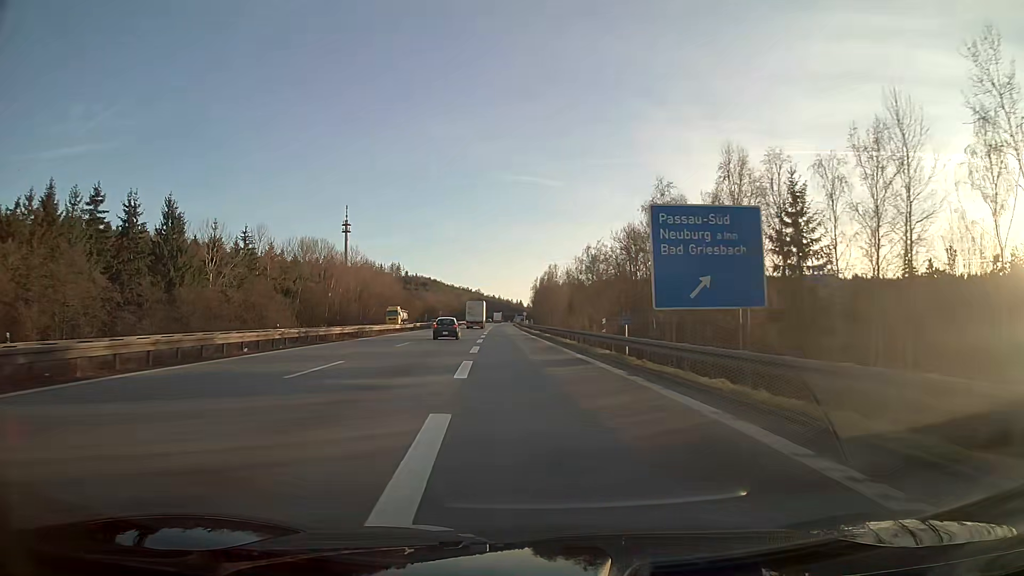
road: motorway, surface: asphalt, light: Day
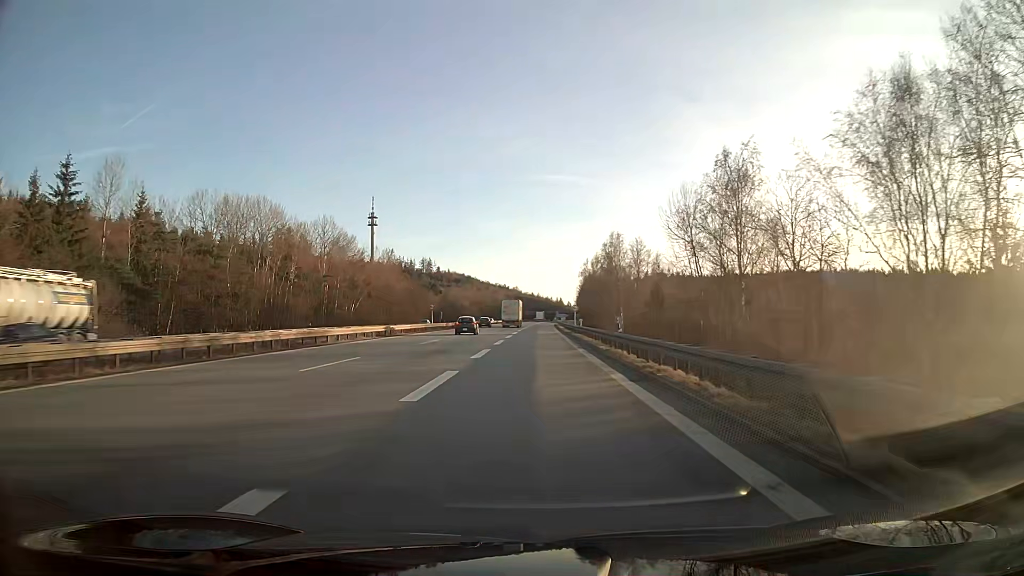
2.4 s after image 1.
(-1.7, +52.0) m; -3°
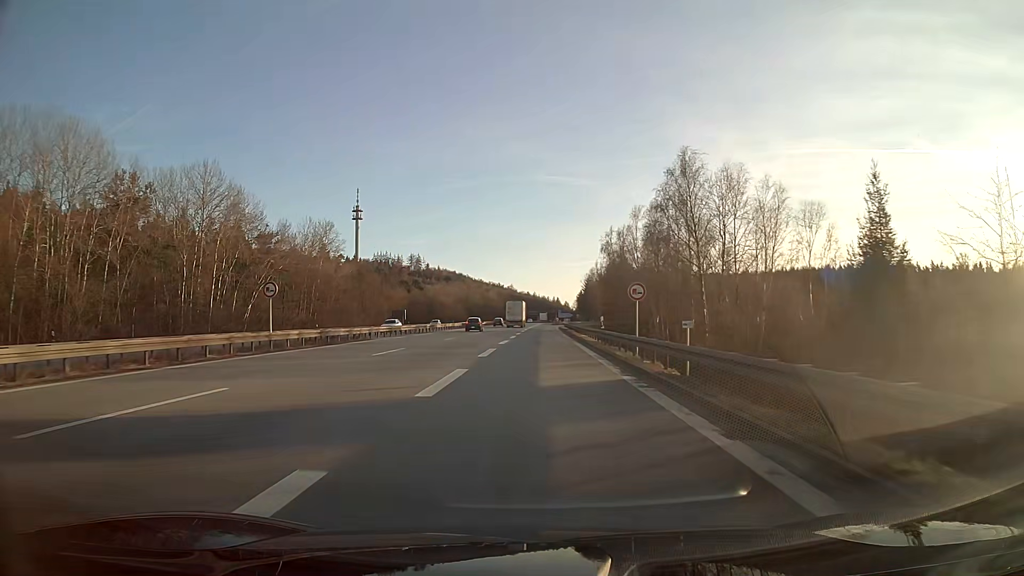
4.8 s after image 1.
(+0.1, +46.6) m; 0°
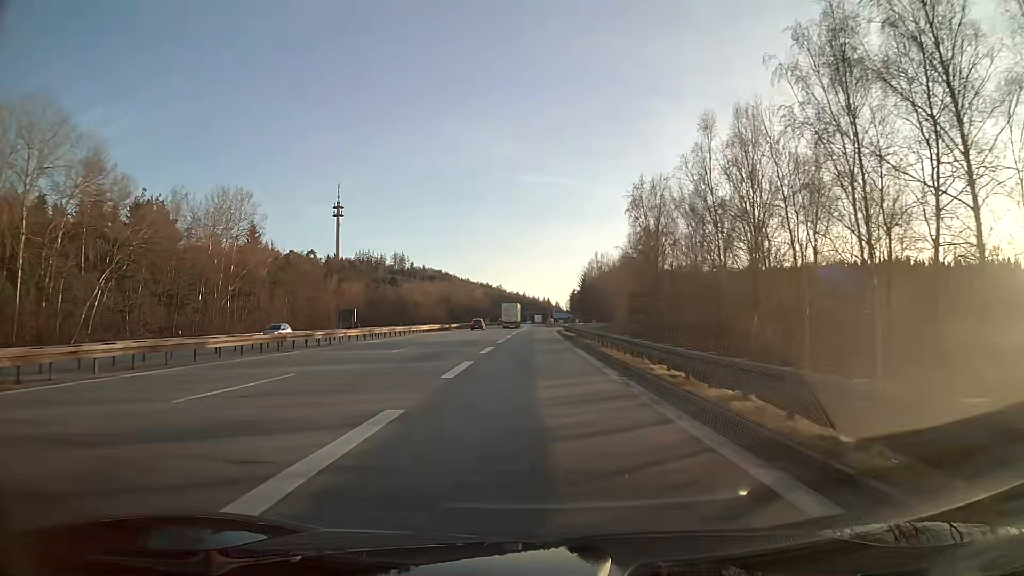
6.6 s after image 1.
(+0.2, +31.4) m; +1°
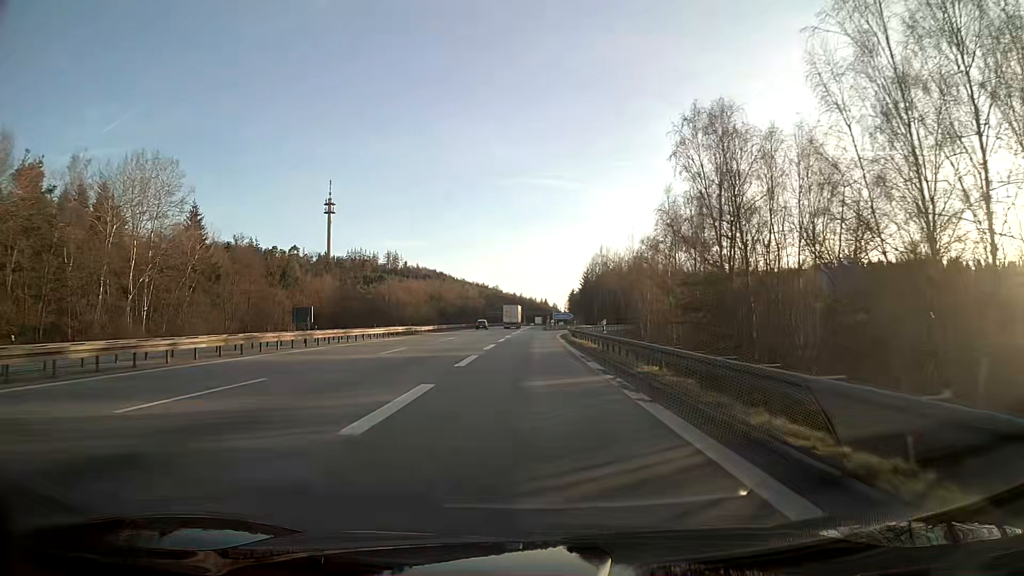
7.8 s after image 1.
(0.0, +19.6) m; 0°
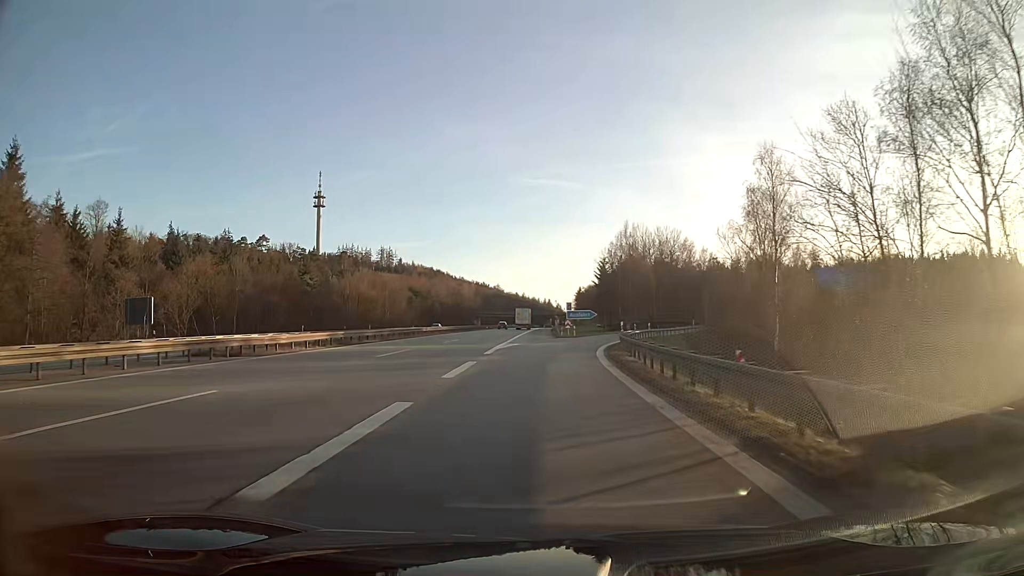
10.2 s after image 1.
(-0.1, +39.0) m; 0°
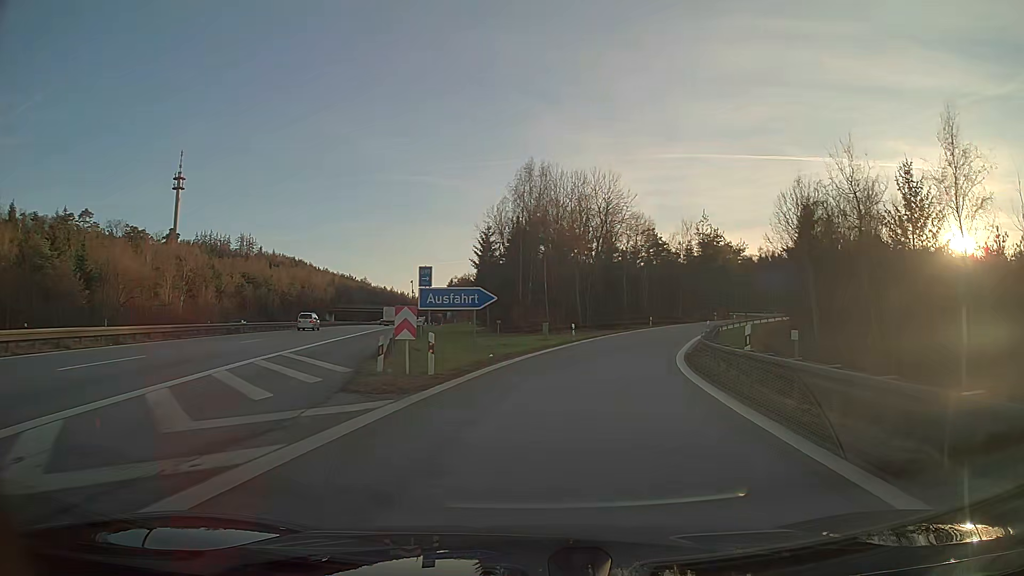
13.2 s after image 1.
(+3.6, +47.2) m; +12°
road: motorway_link
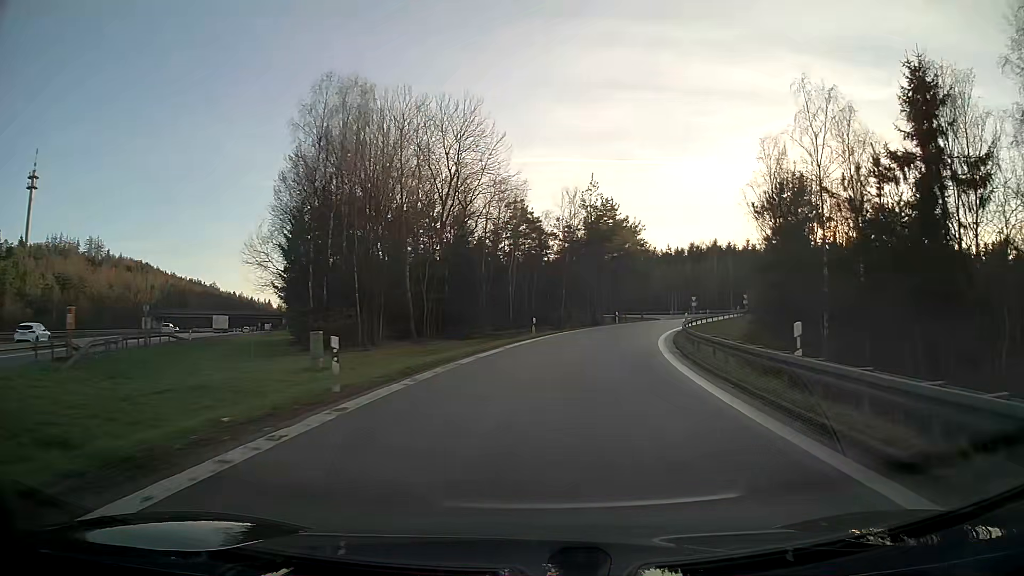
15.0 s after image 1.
(+3.0, +27.6) m; +13°
